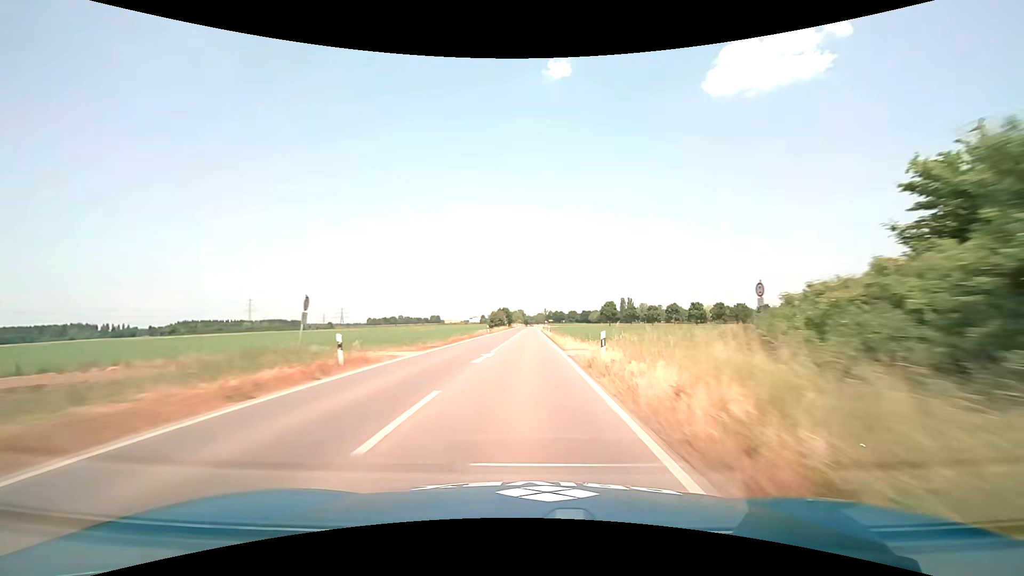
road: secondary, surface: asphalt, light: Day
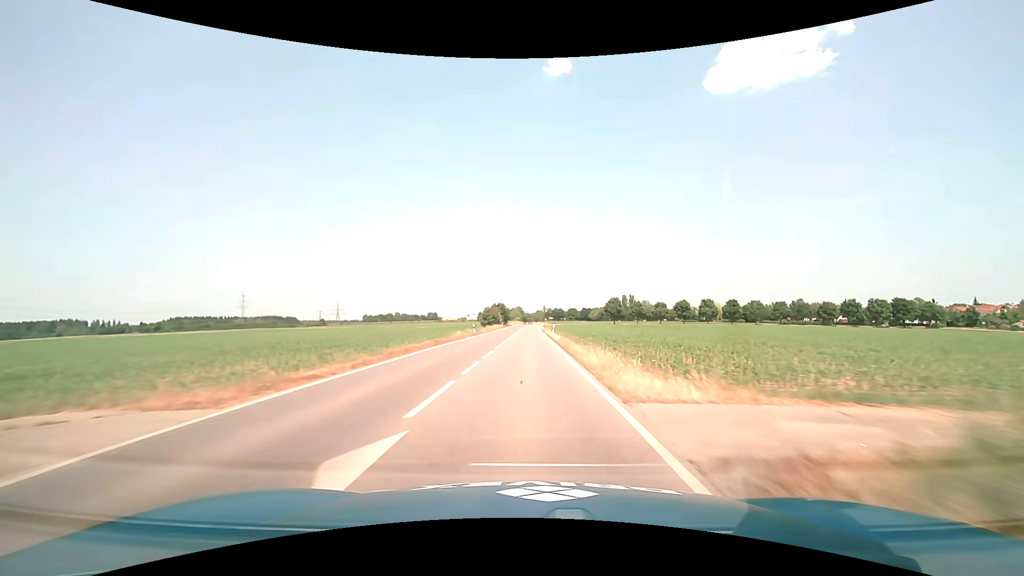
(0.0, +15.4) m; 0°
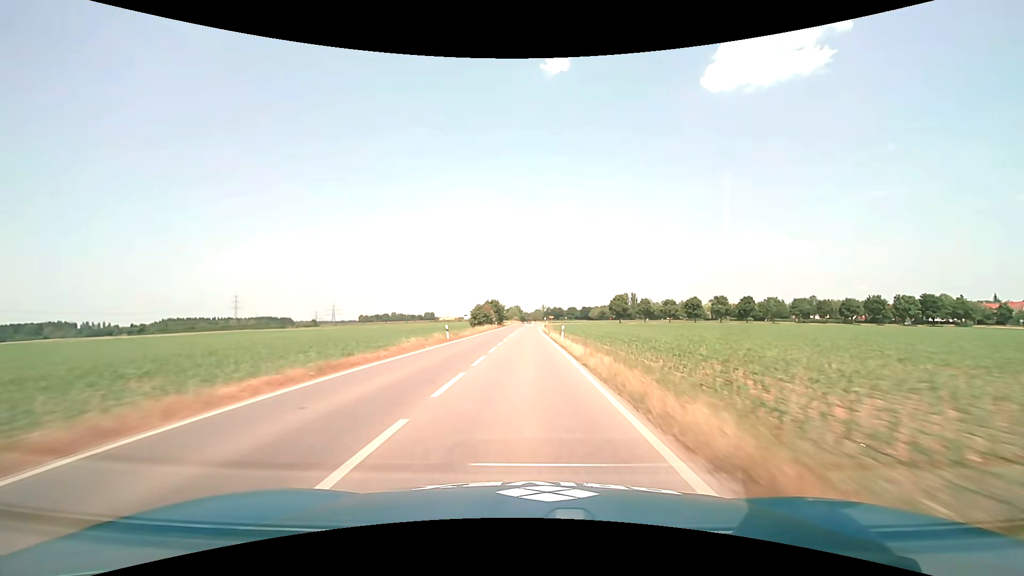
(0.0, +15.5) m; 0°
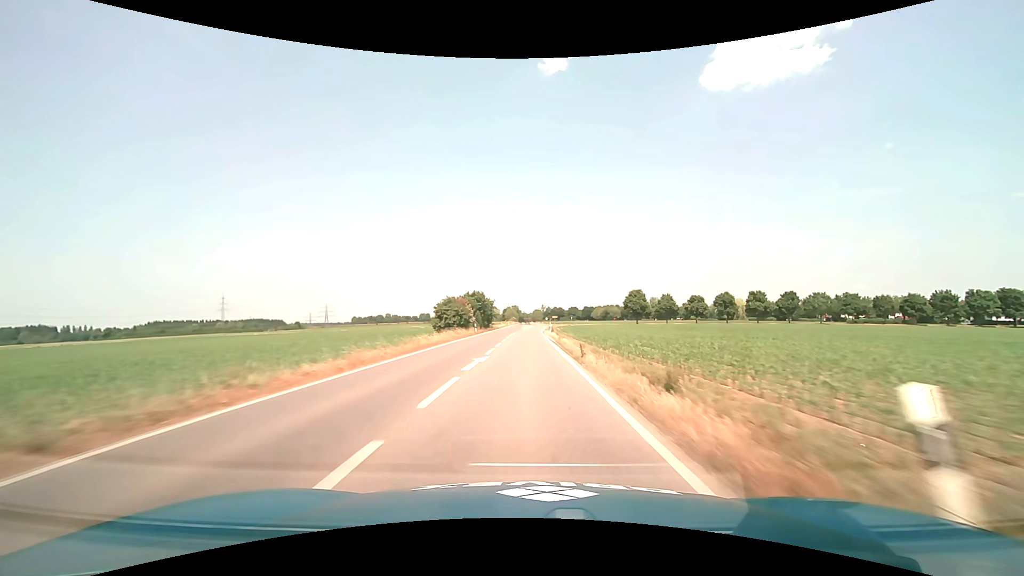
(0.0, +31.3) m; 0°
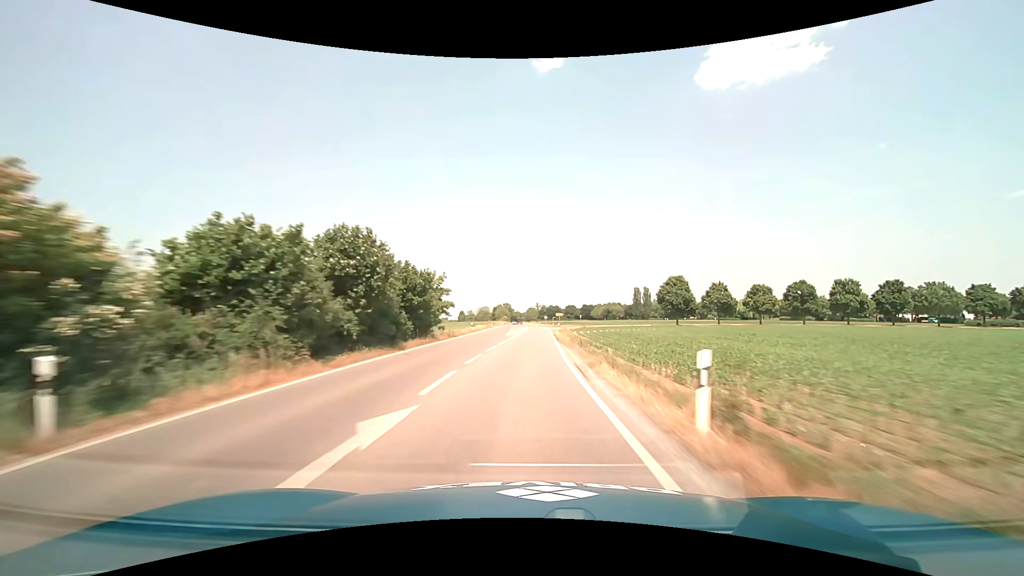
(+0.2, +47.3) m; +1°
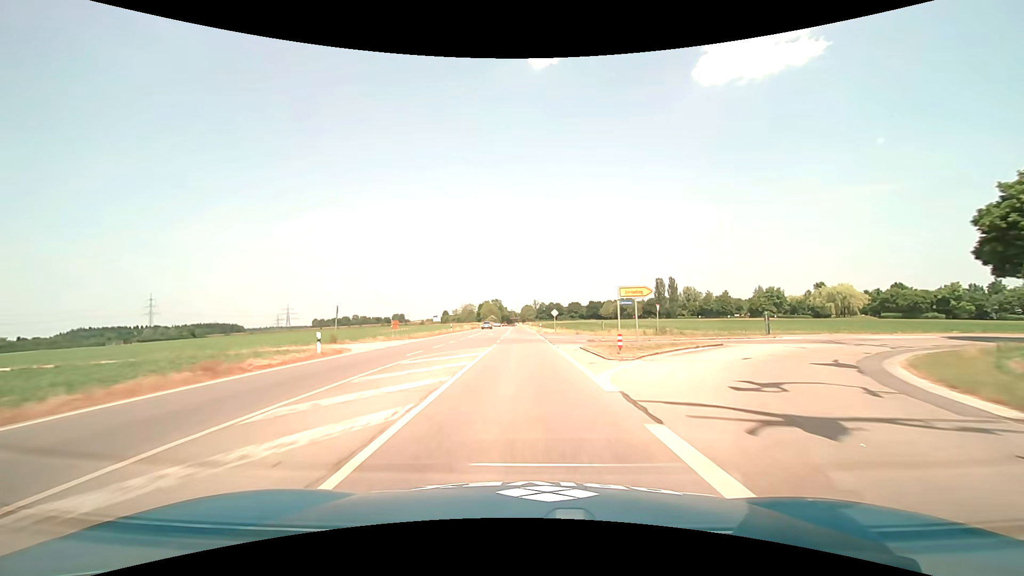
(+1.5, +79.9) m; 0°
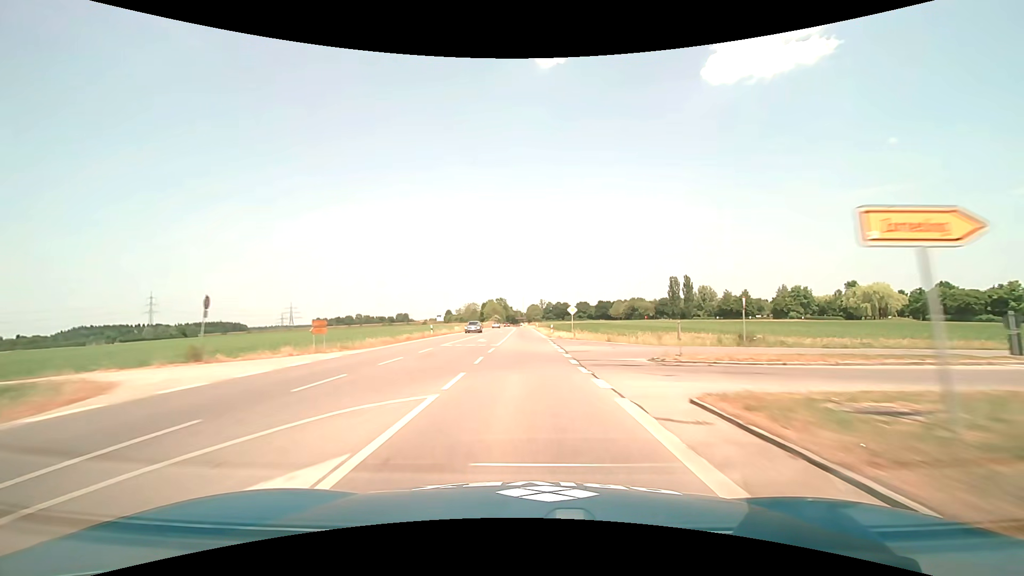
(-0.1, +16.1) m; -1°
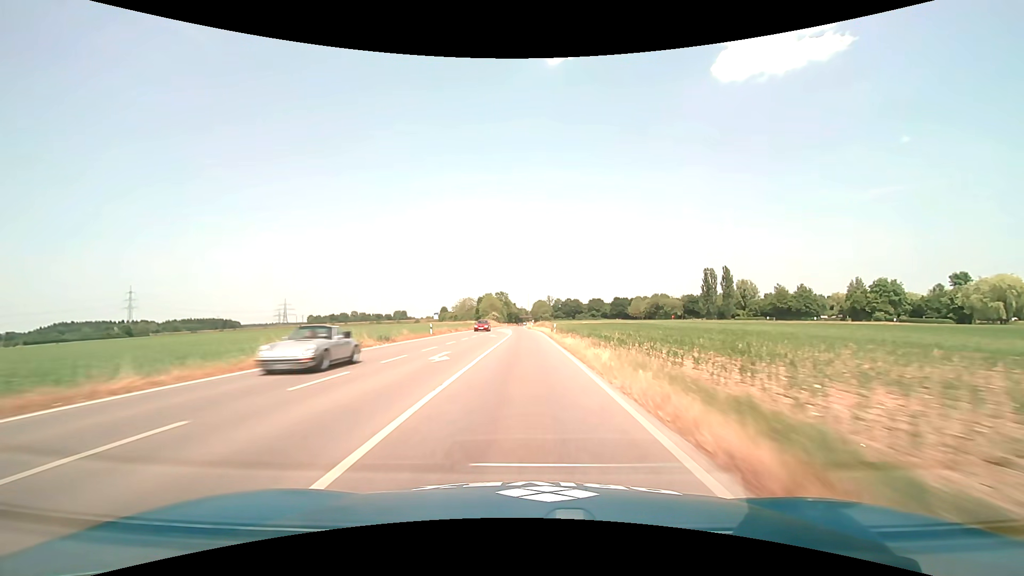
(-0.4, +47.9) m; -1°
(0, +10) (0, +20) (0, +30) (0, +40) (0, +50) (-1, +60) (-1, +70) (-1, +80) (-2, +90) (-2, +100) m
